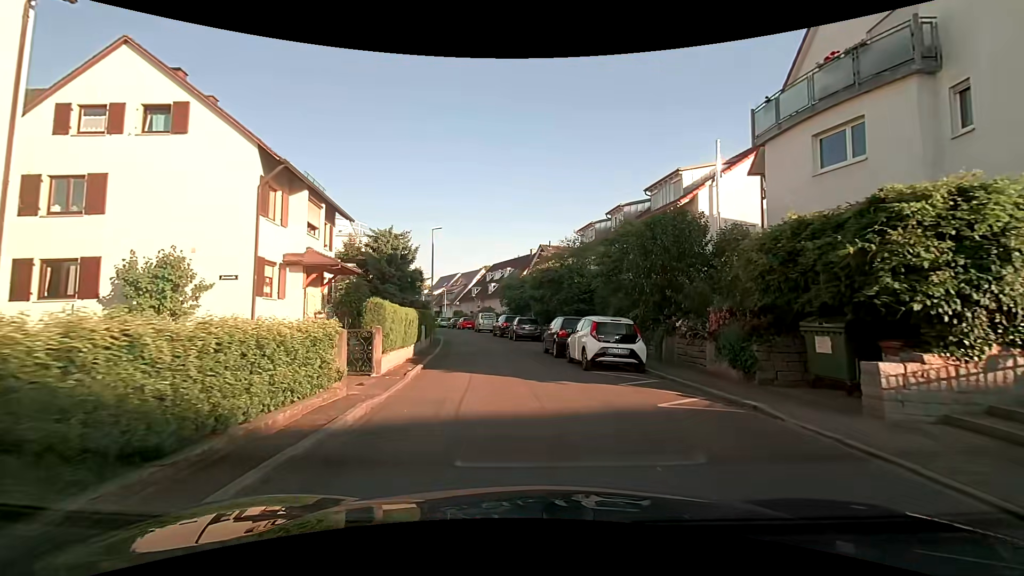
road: residential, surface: asphalt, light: Day
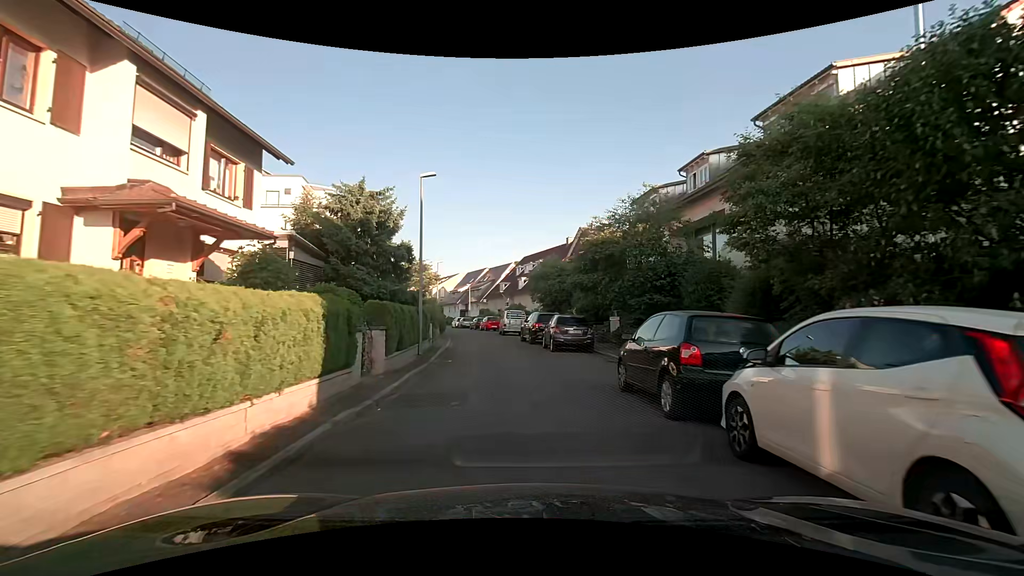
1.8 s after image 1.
(-0.2, +10.7) m; -3°
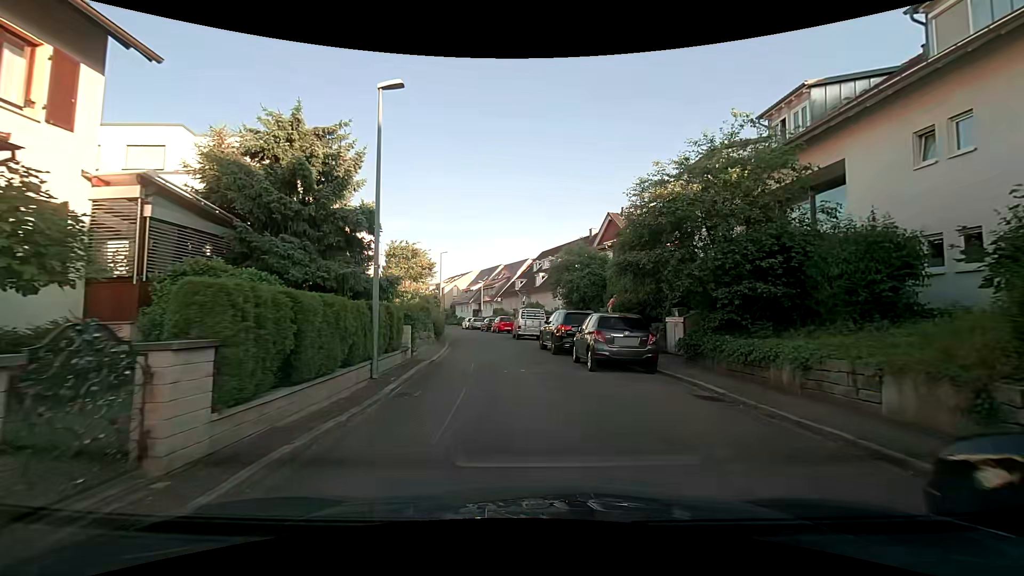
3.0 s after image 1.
(-0.1, +7.1) m; -1°
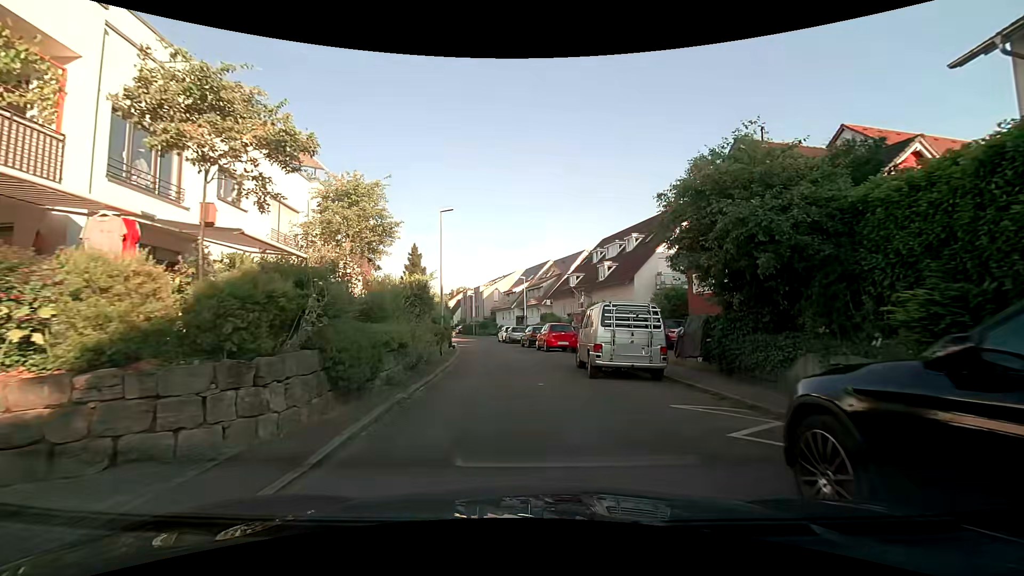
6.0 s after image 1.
(-0.9, +17.6) m; -6°
